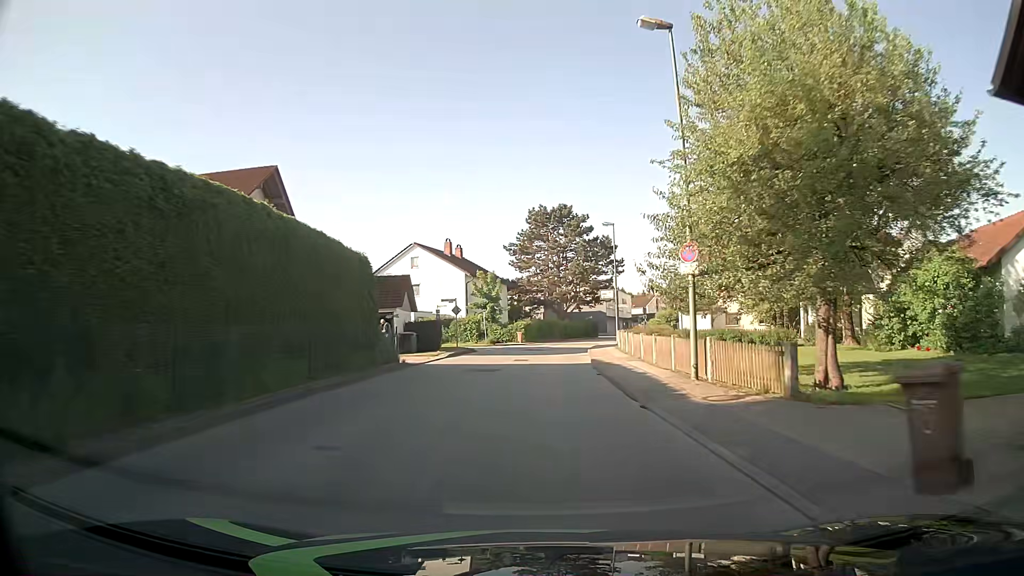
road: unclassified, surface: asphalt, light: Day
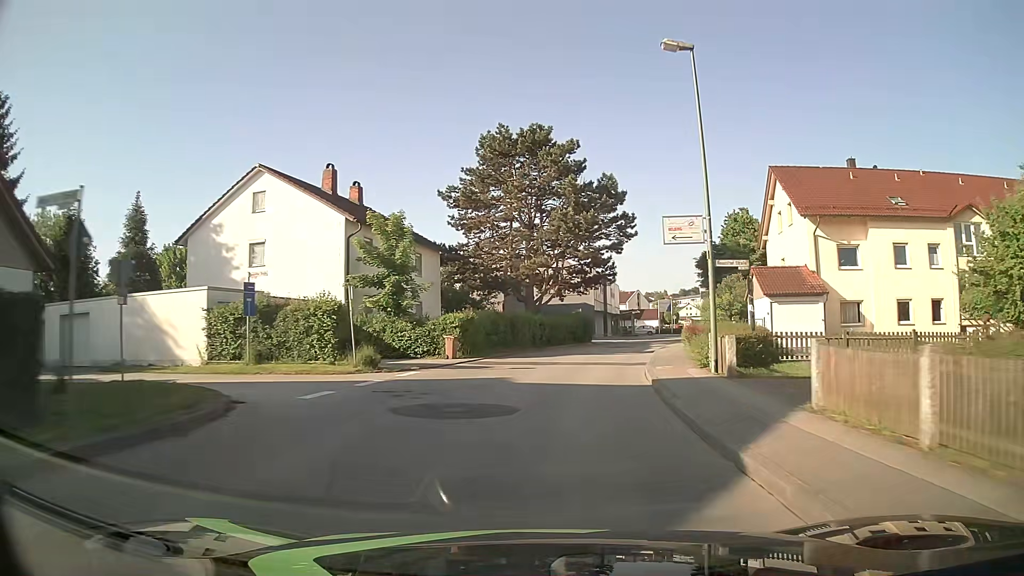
(+0.7, +30.0) m; +3°
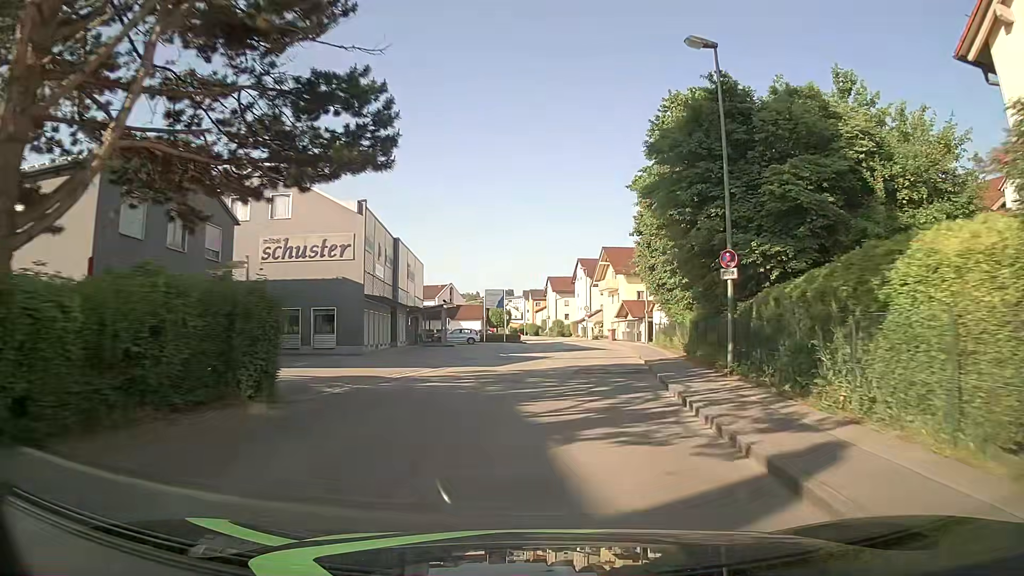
(+4.8, +36.4) m; +15°
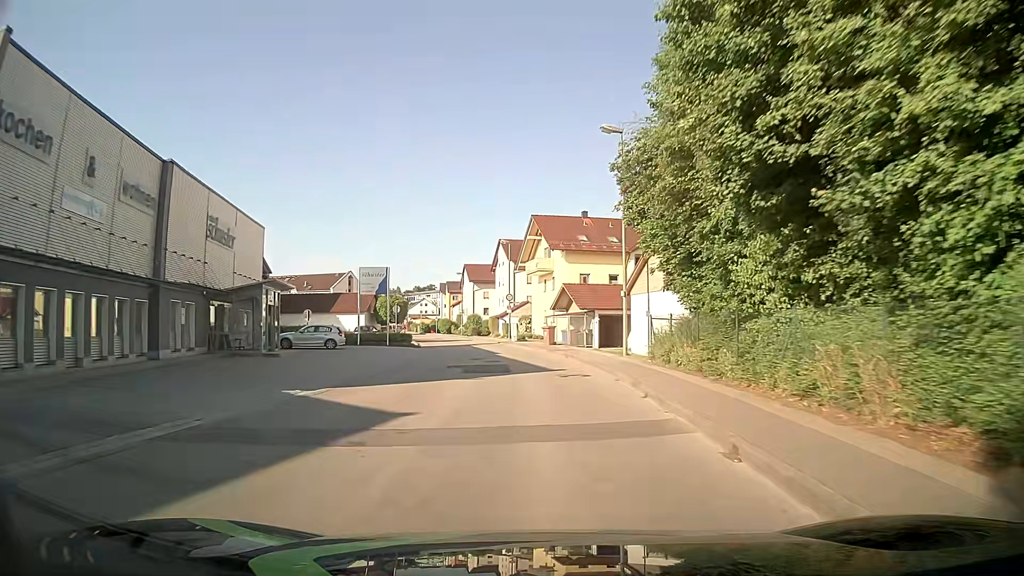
(+1.8, +21.6) m; +7°
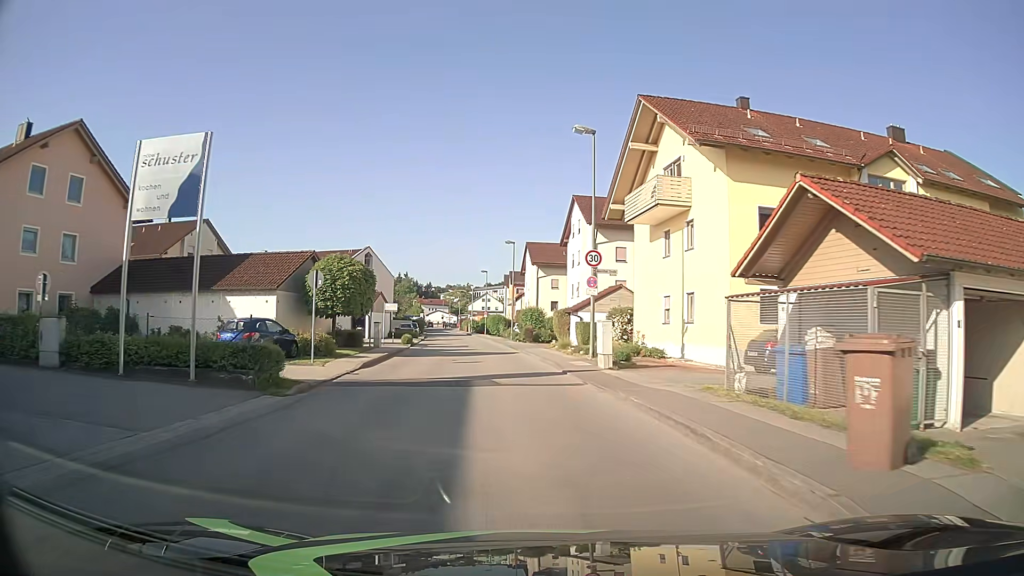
(-1.0, +32.0) m; -5°
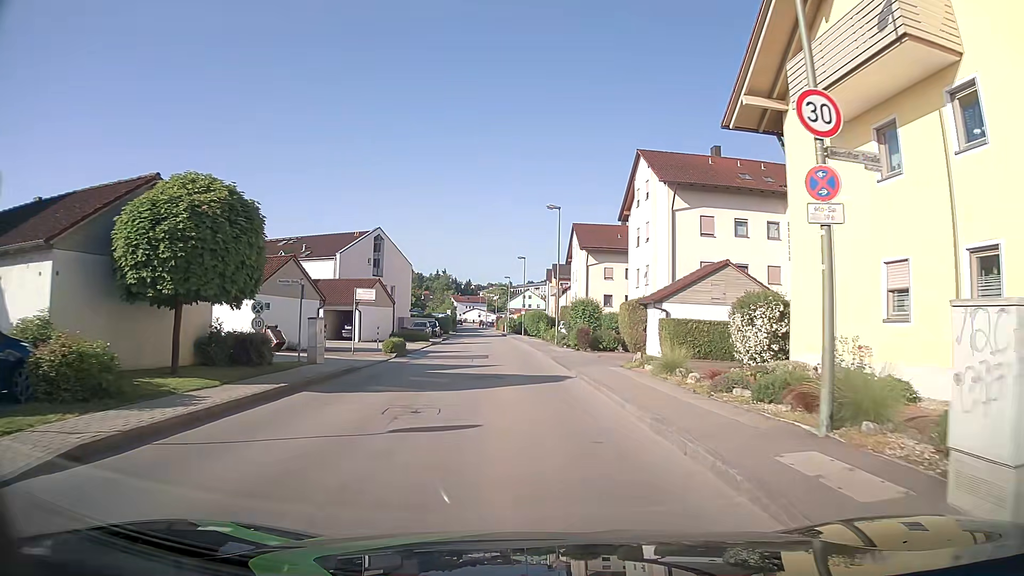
(-0.6, +16.1) m; -3°
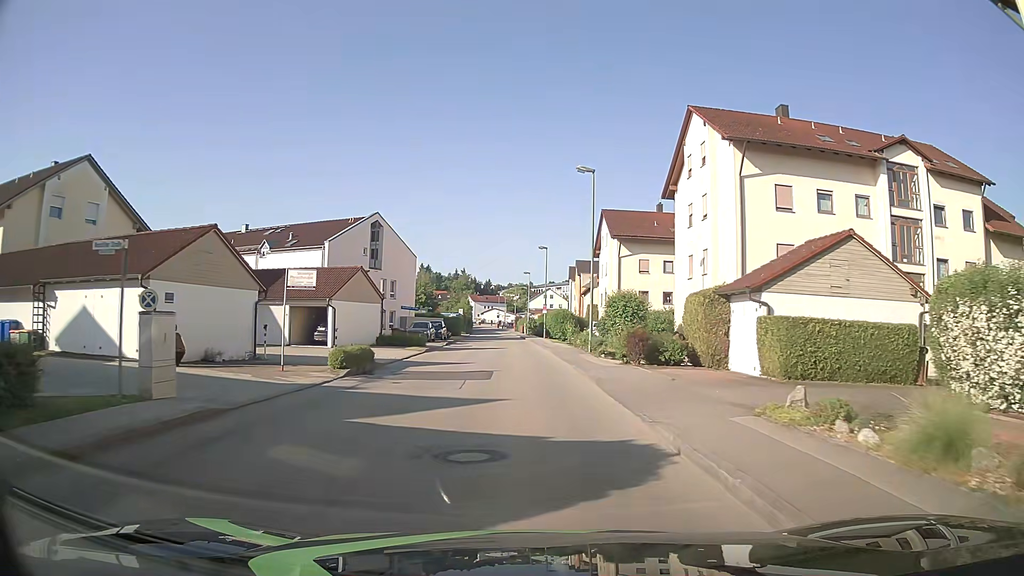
(-0.4, +10.0) m; -5°
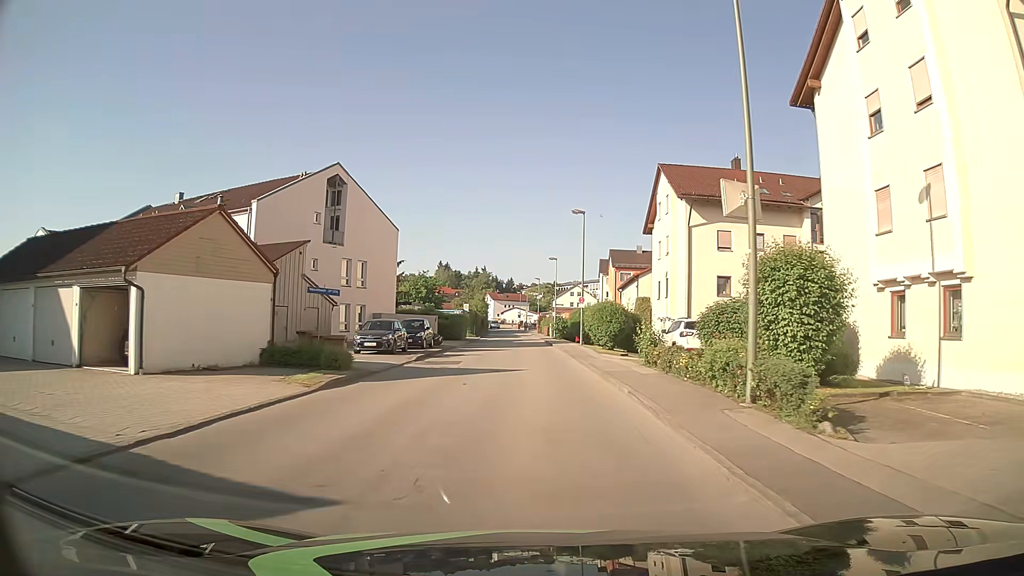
(+0.3, +19.3) m; 0°
(0, +10) (0, +20) (0, +30) (-1, +40) (-1, +50) (-1, +60) (-1, +70) (-2, +80) (-2, +90) (-3, +100) m
